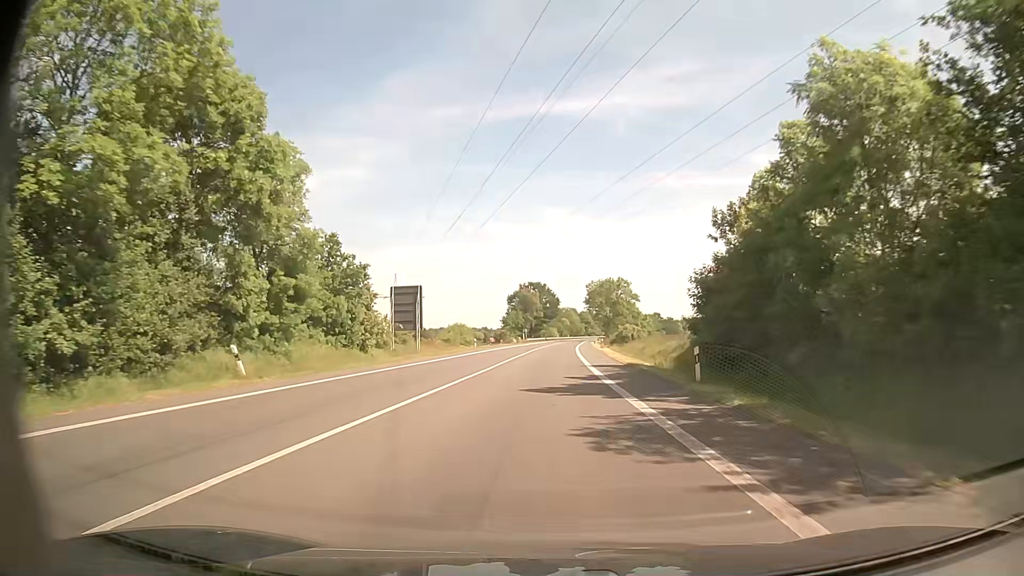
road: primary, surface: asphalt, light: Day
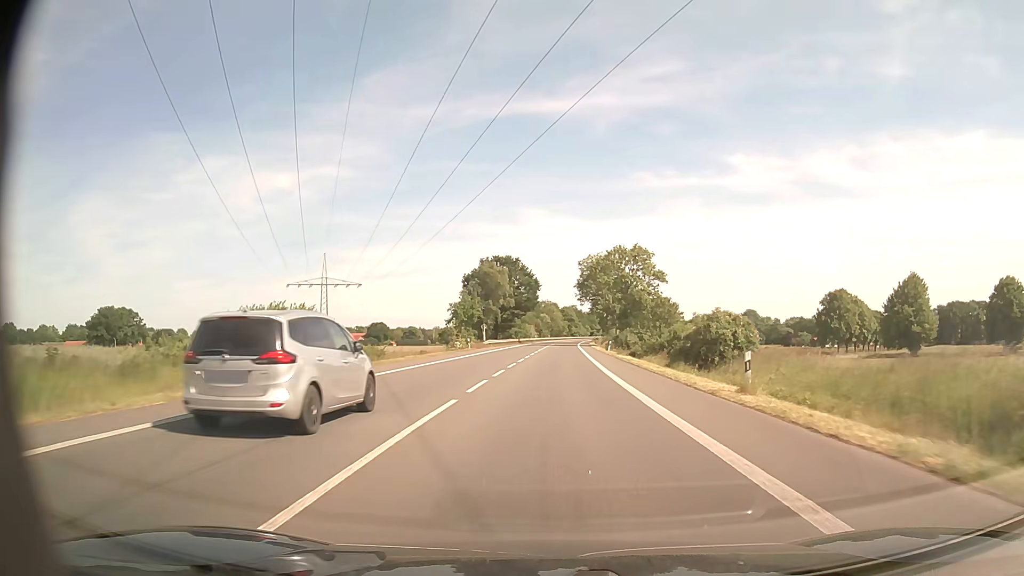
(+0.8, +53.7) m; +2°
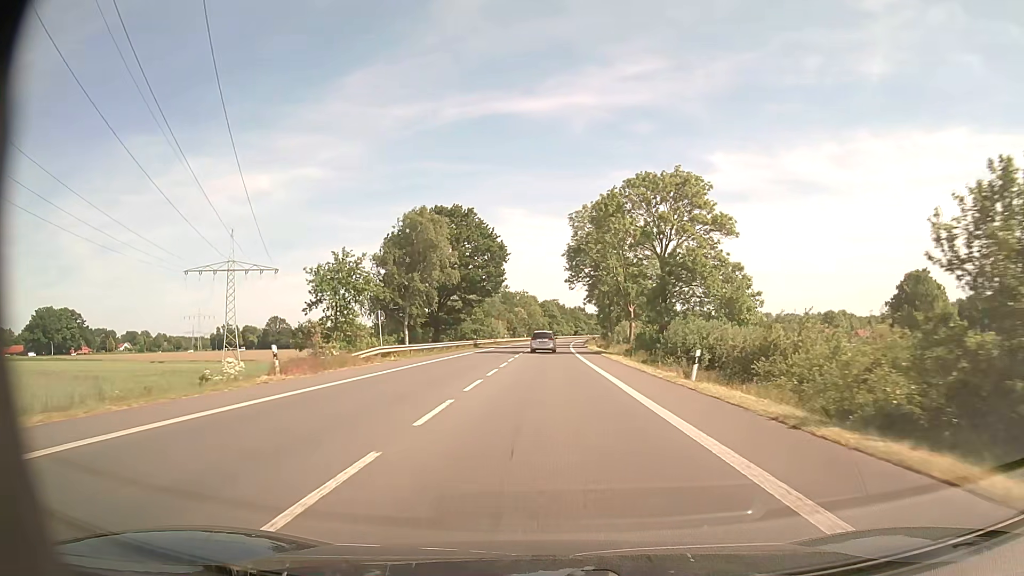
(+0.8, +43.0) m; +2°
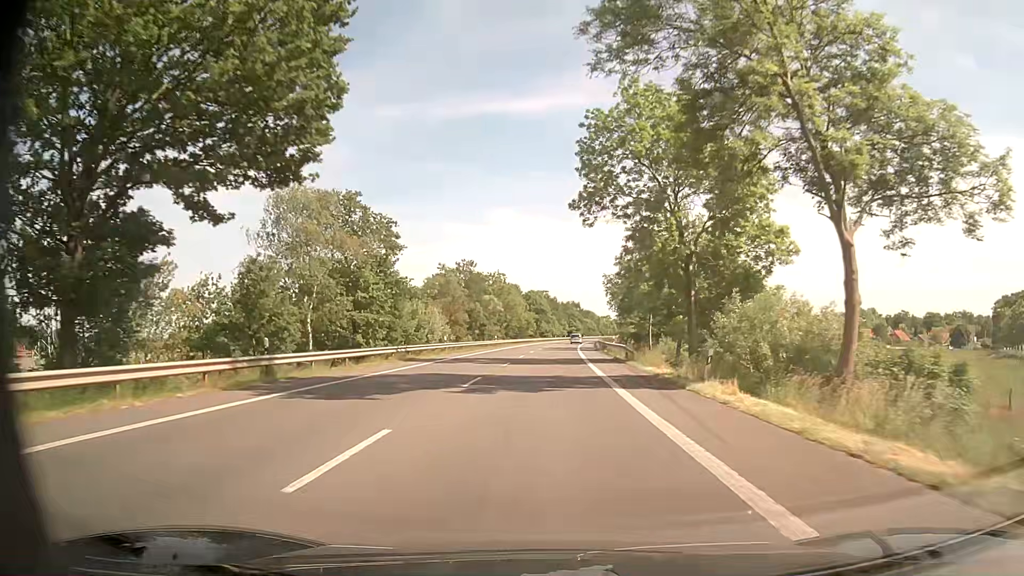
(+0.4, +53.8) m; +1°
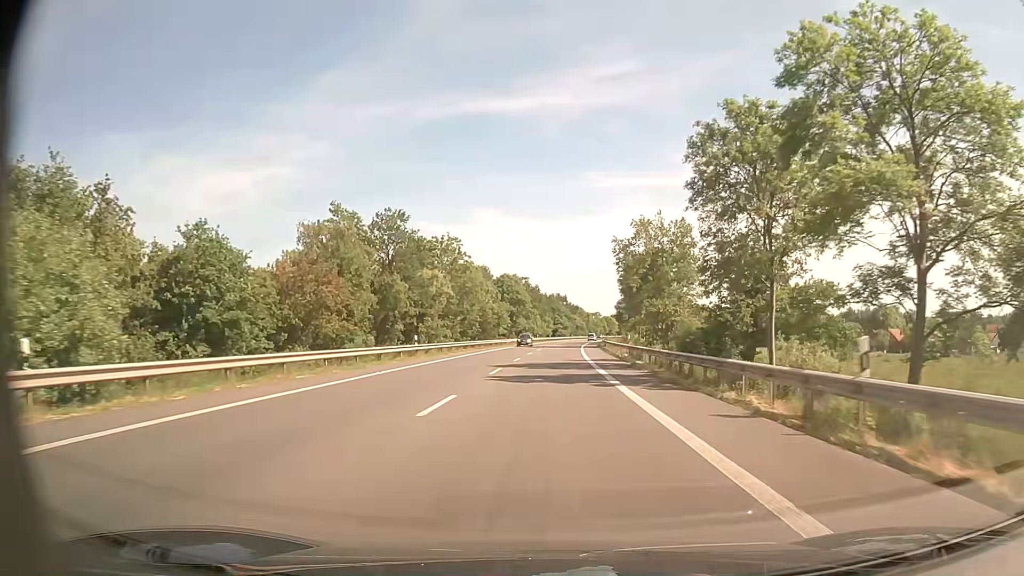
(+0.5, +43.1) m; +1°
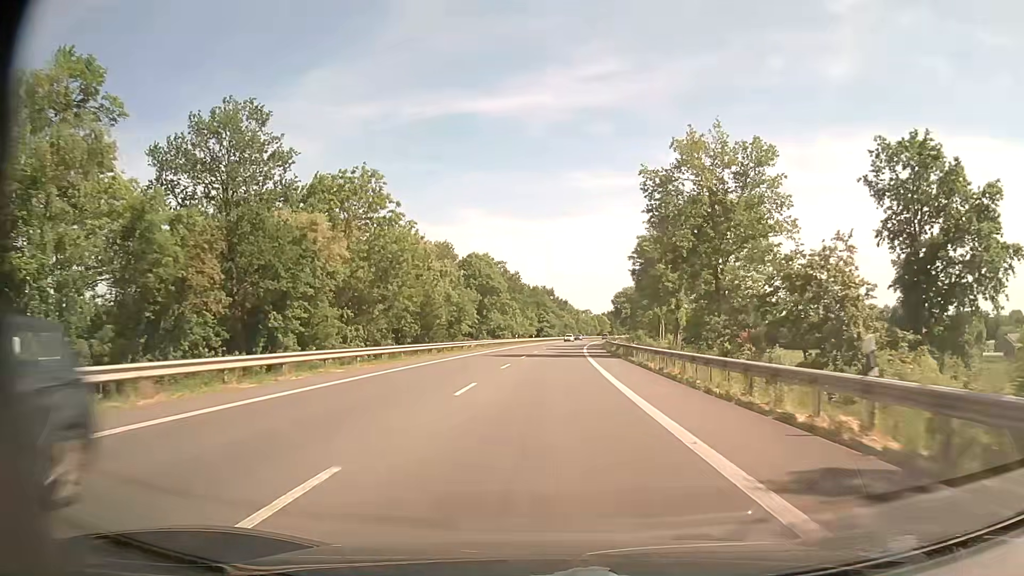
(+0.4, +32.3) m; +1°
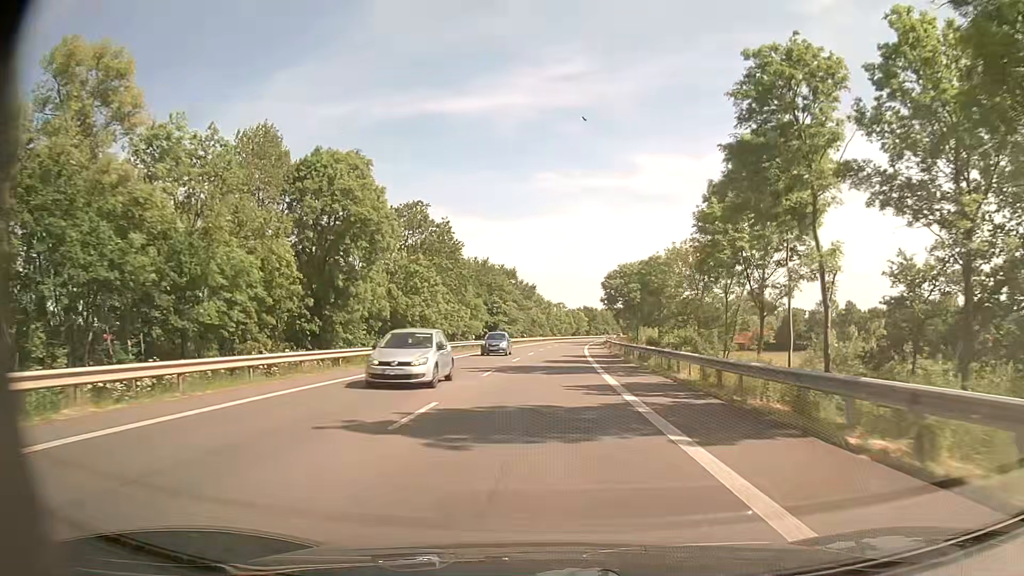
(+1.5, +54.0) m; +3°
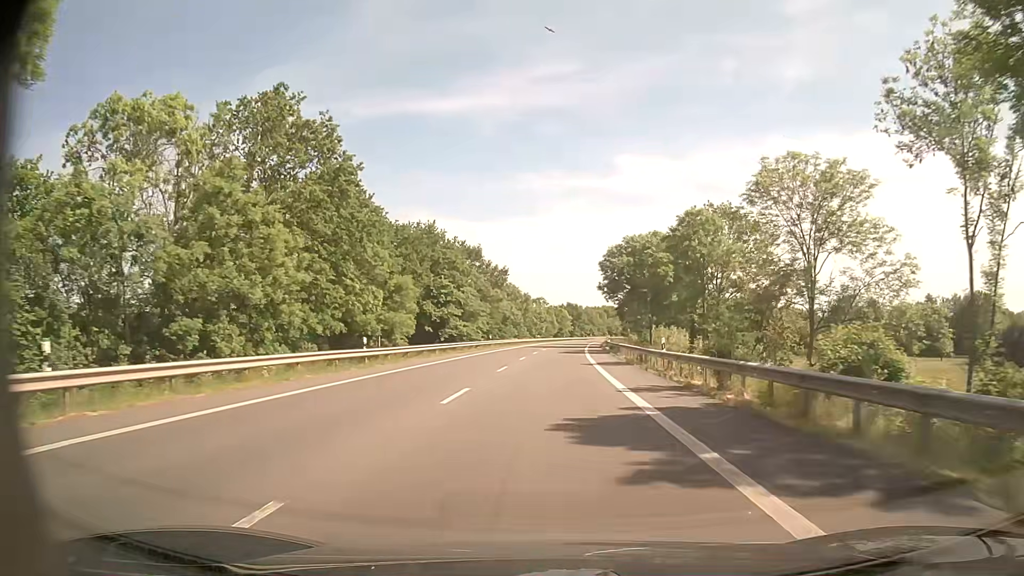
(+0.2, +32.4) m; +1°
(0, +10) (0, +20) (0, +30) (+1, +40) (+1, +50) (+2, +60) (+2, +70) (+3, +80) (+4, +90) (+5, +100) m
